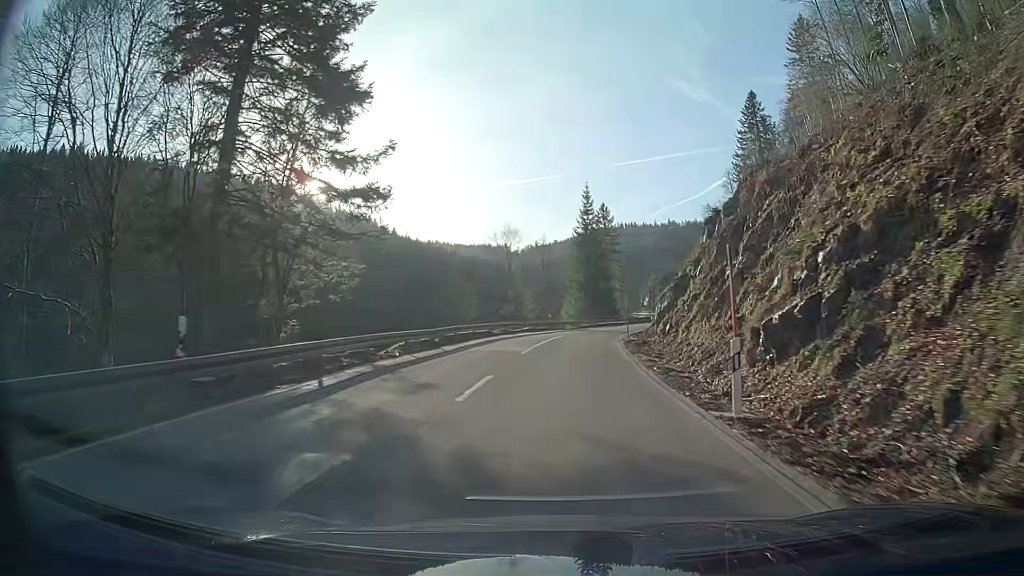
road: secondary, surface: asphalt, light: Day
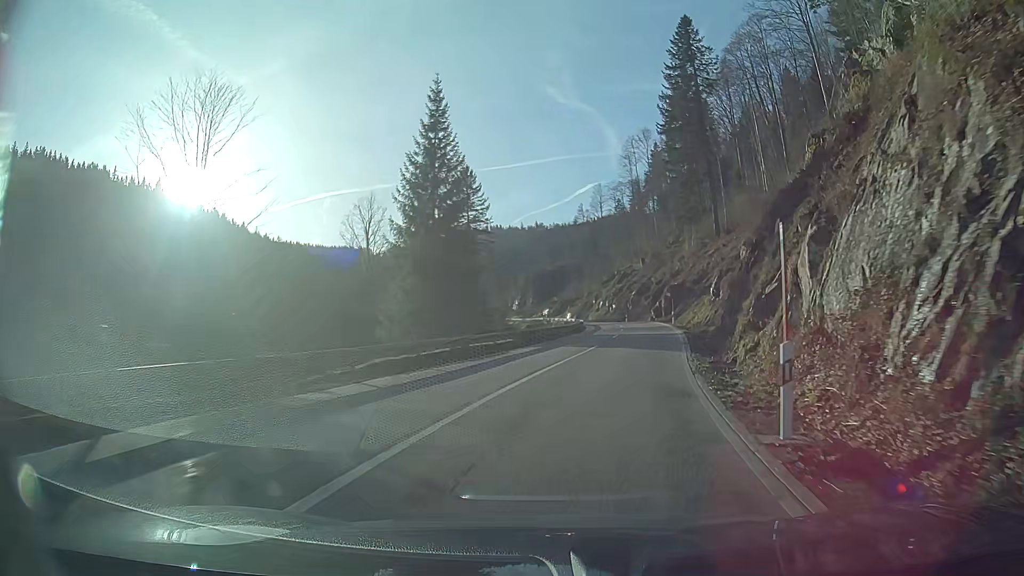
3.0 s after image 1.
(+4.1, +46.3) m; +13°
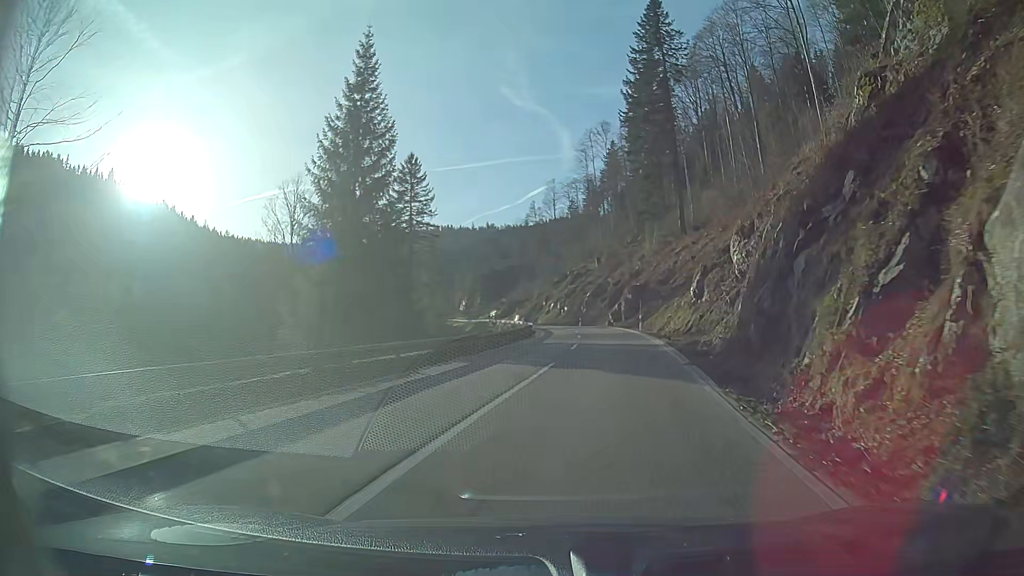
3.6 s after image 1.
(+0.3, +9.1) m; +4°
